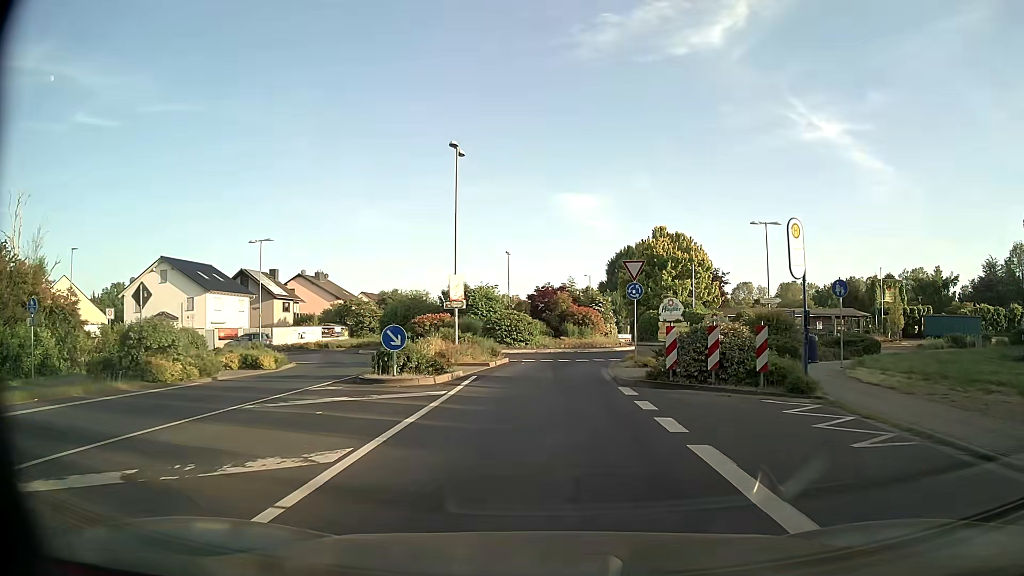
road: tertiary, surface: asphalt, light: Day
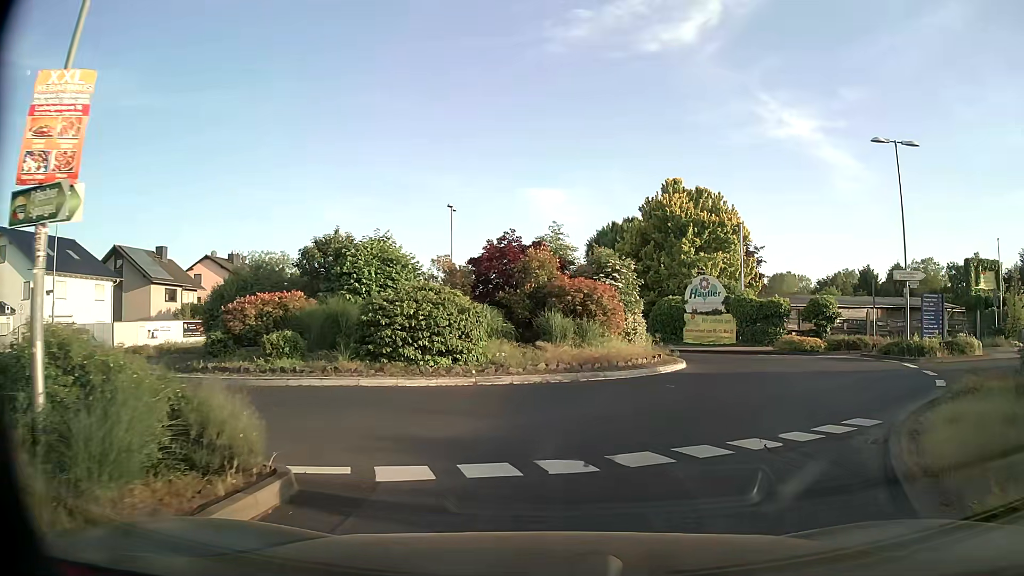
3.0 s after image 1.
(+0.3, +20.9) m; +3°
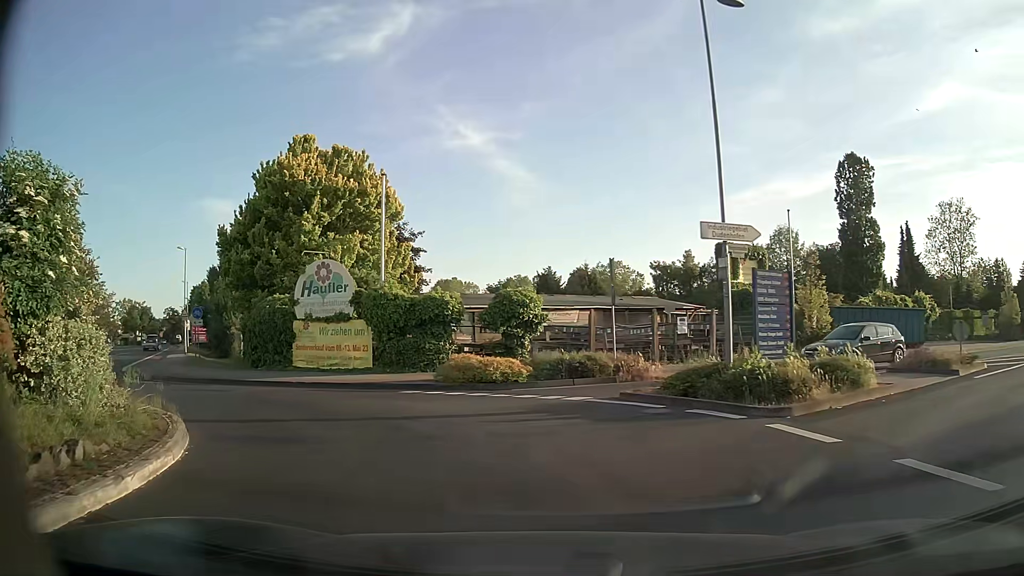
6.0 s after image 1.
(+3.9, +13.6) m; +28°
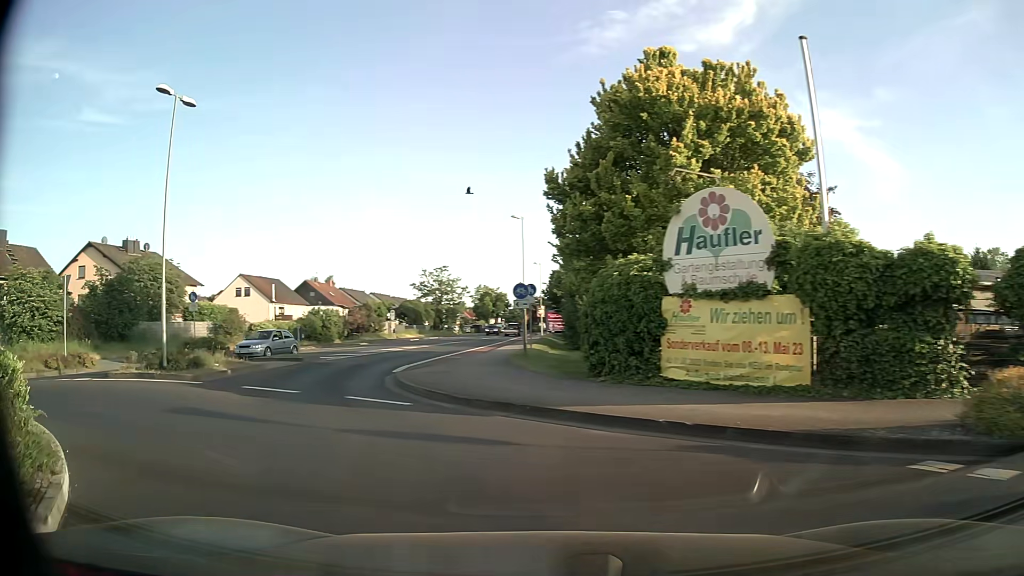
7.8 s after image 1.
(-2.7, +10.4) m; -31°
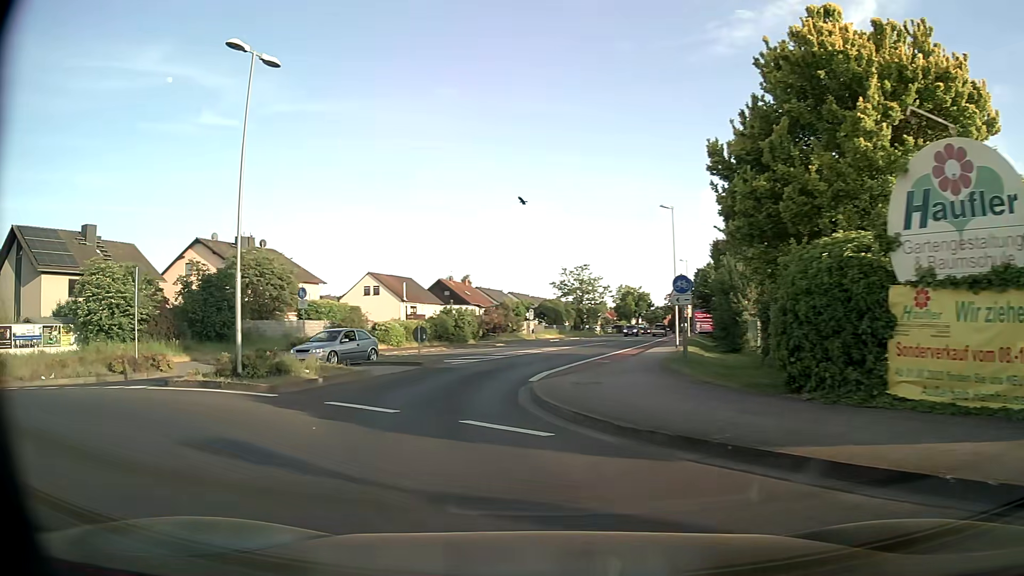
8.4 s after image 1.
(-0.5, +3.9) m; -12°
(-1, +10) (-2, +20) (0, +30) (+2, +39) (+4, +49) (+7, +59) (+9, +69) (+11, +78) (+13, +88) (+15, +98) m
